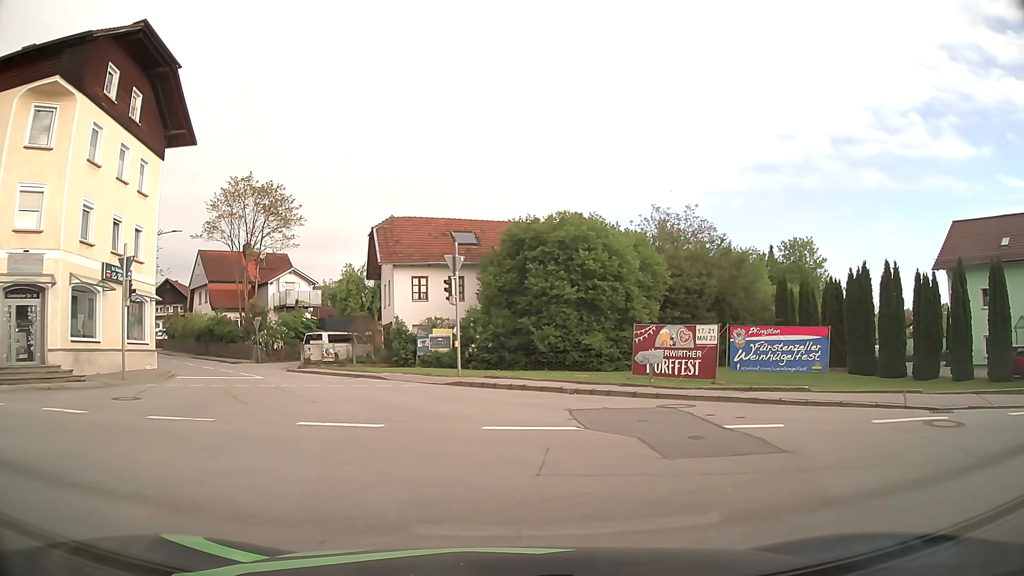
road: secondary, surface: asphalt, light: Day
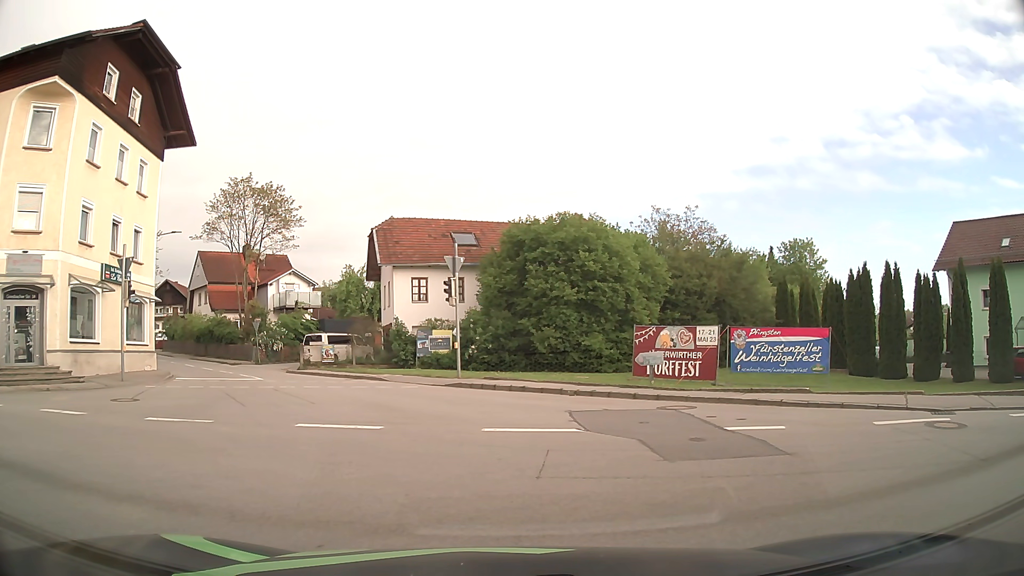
(0.0, +0.2) m; 0°
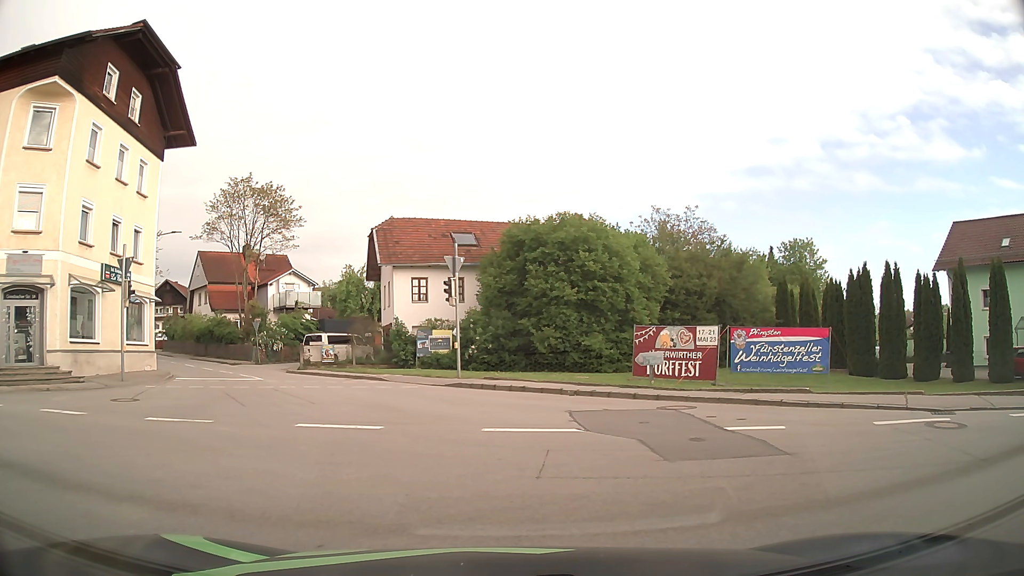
(0.0, 0.0) m; 0°
(-1, +10) (-4, +19) (-9, +28) (-15, +36) (-21, +44) (-28, +51) (-35, +58) (-42, +65) (-49, +73) (-56, +80) m
